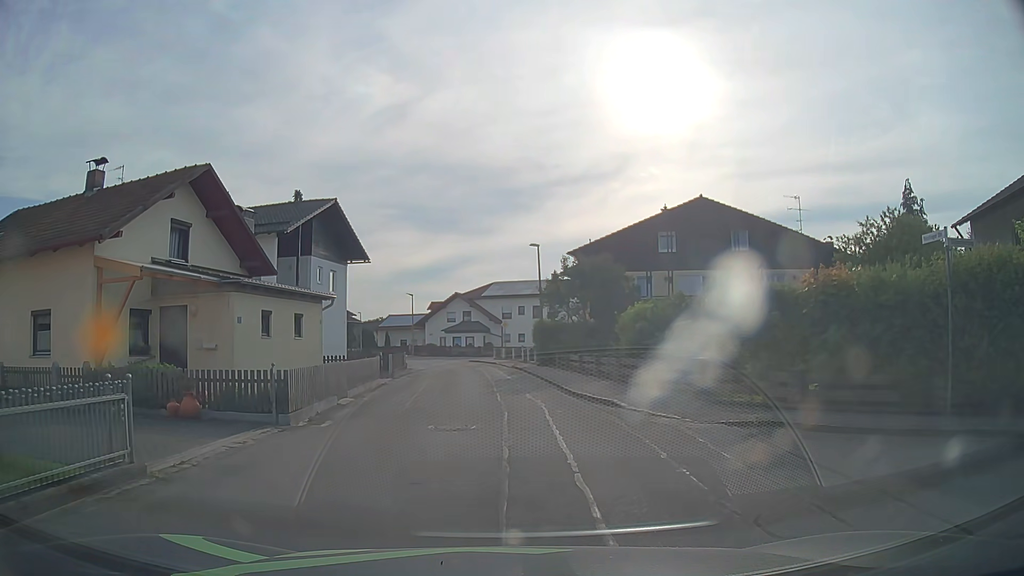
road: residential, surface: asphalt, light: Day
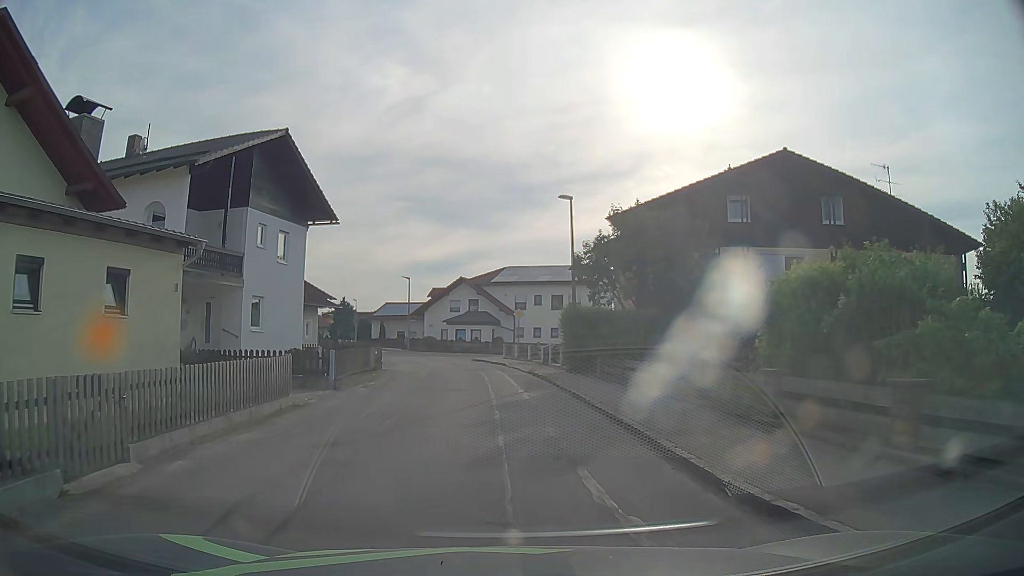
(0.0, +10.9) m; +1°
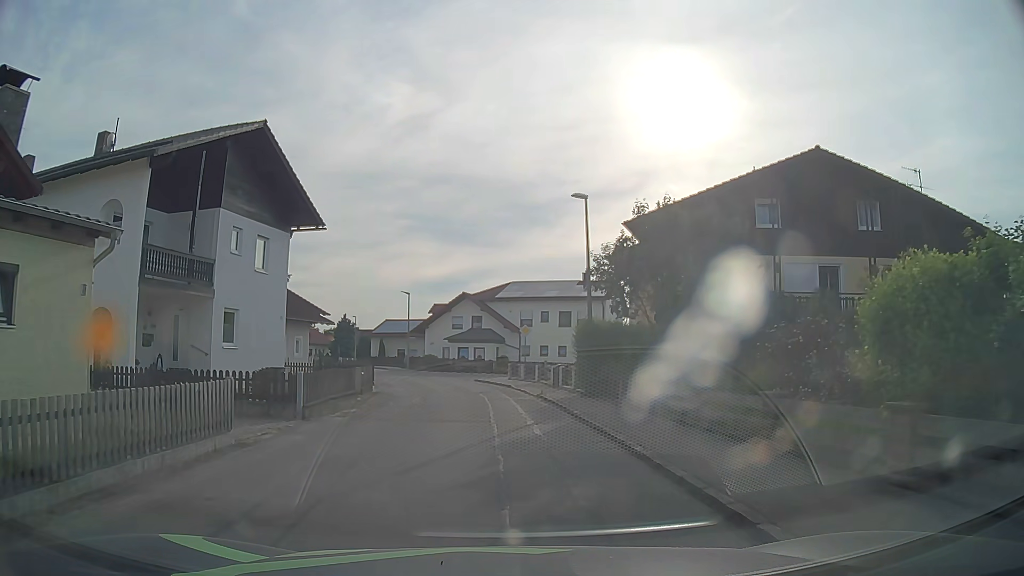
(-0.1, +3.1) m; -2°
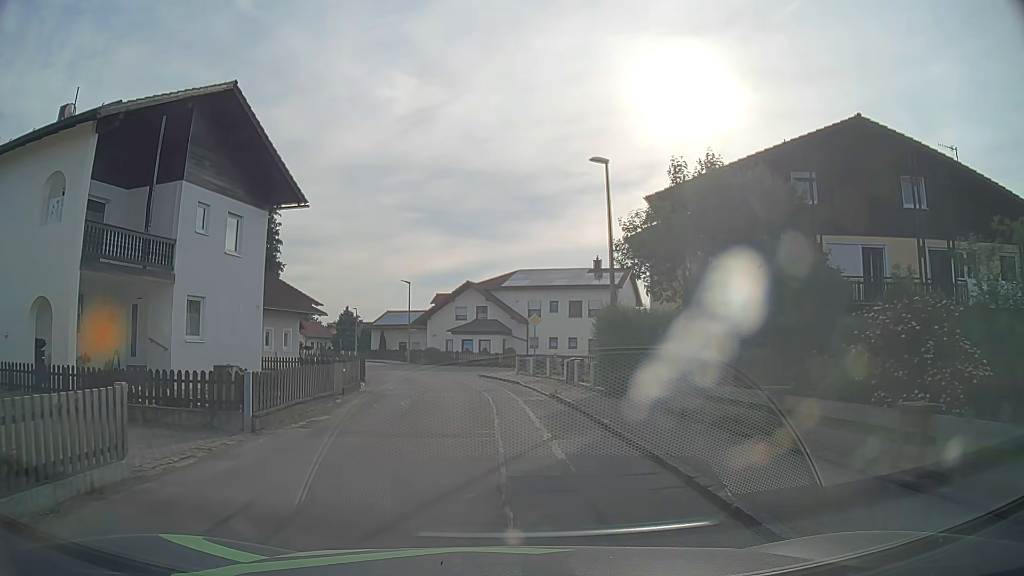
(0.0, +3.2) m; 0°
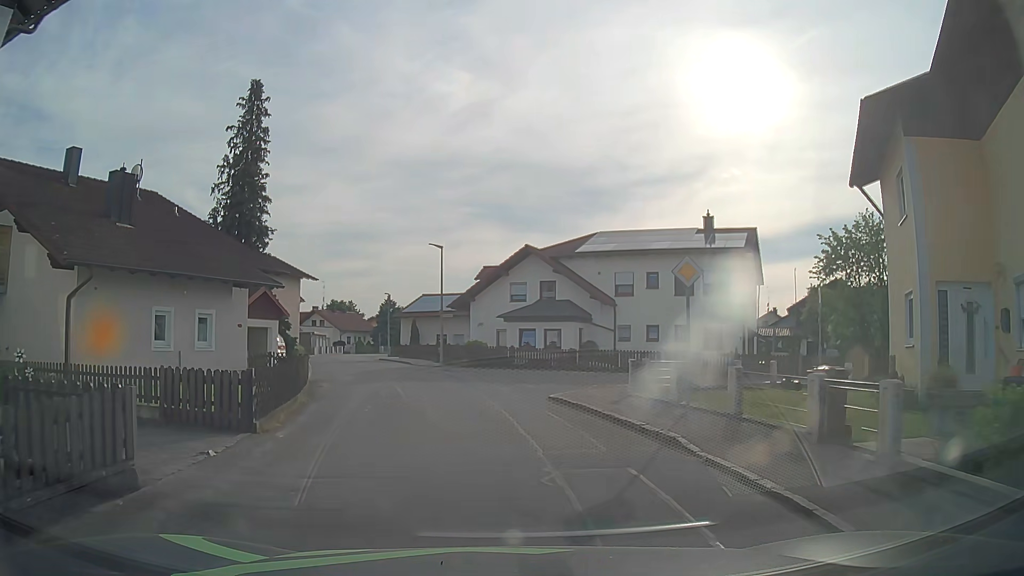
(-0.6, +16.4) m; -4°
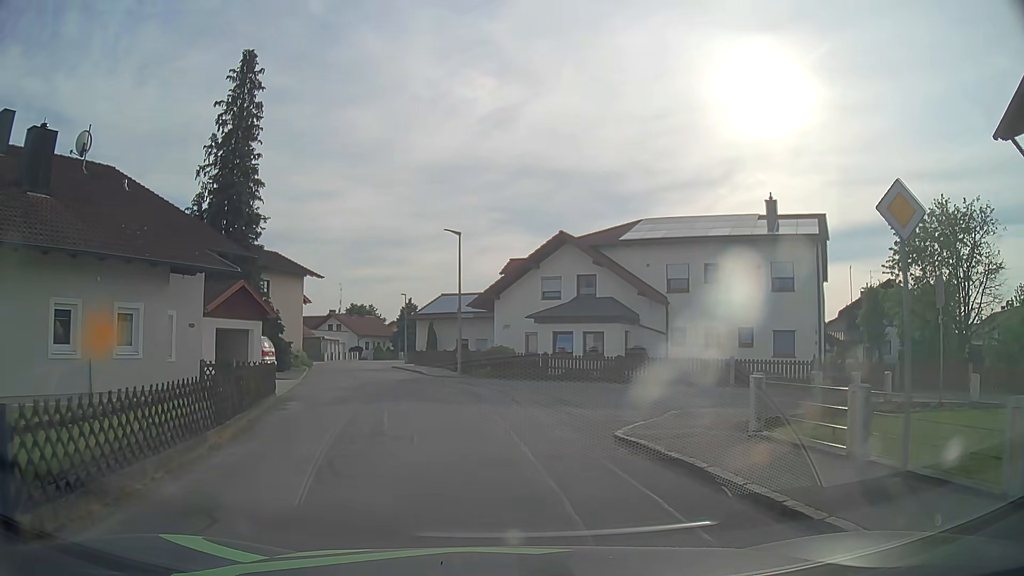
(-0.2, +5.9) m; -4°
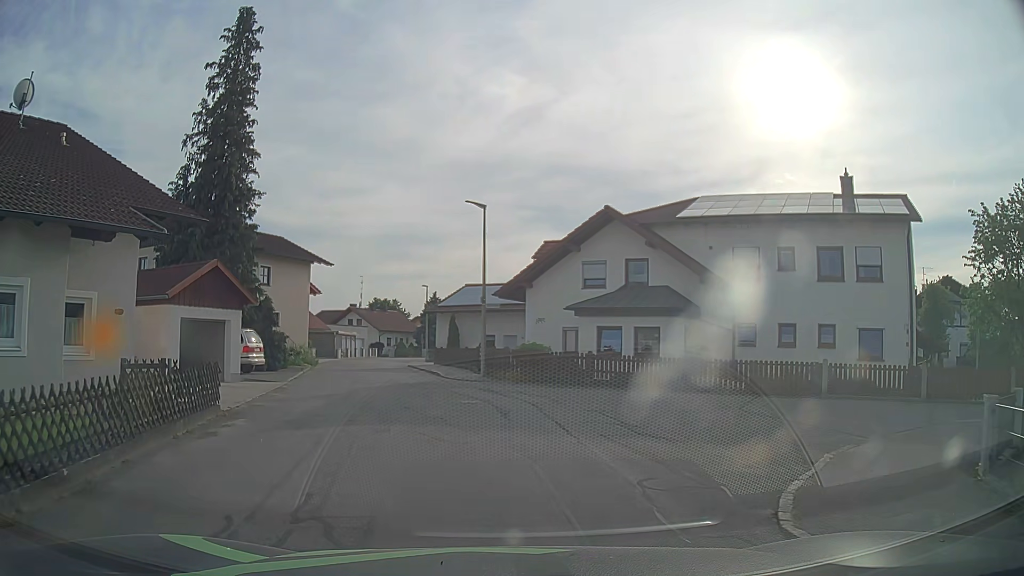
(0.0, +5.2) m; -2°
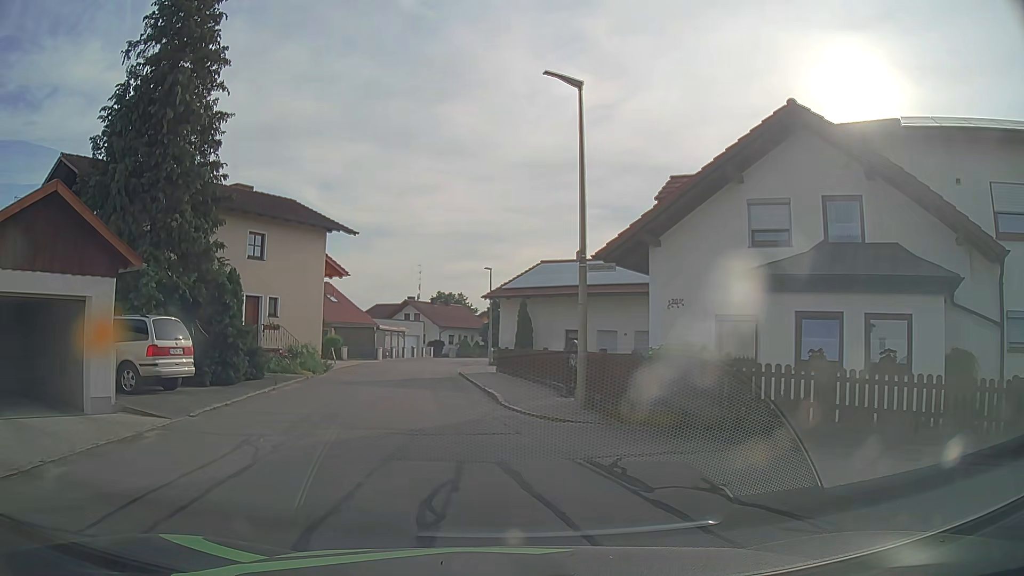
(-0.5, +12.0) m; -6°
